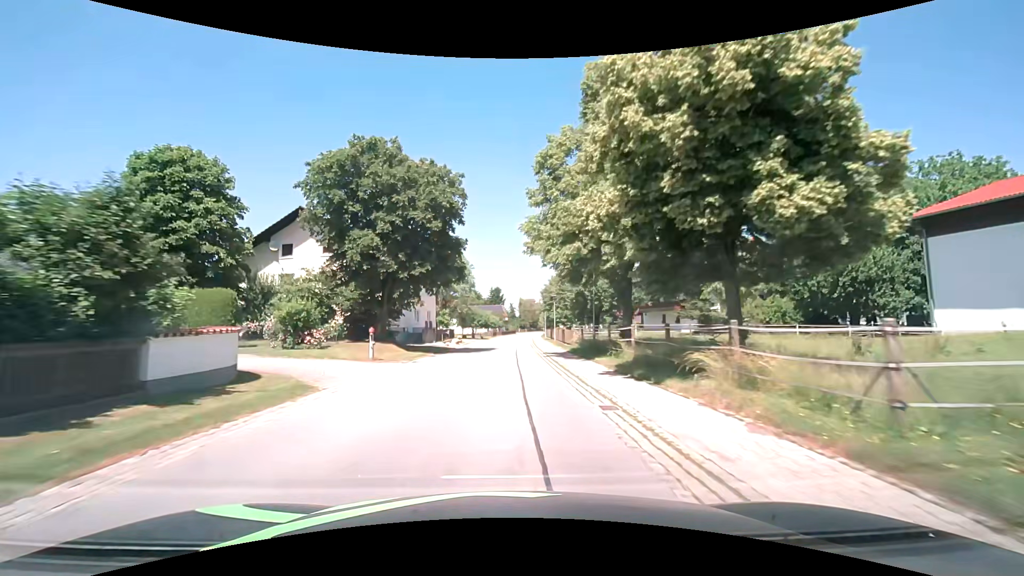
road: secondary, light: Day
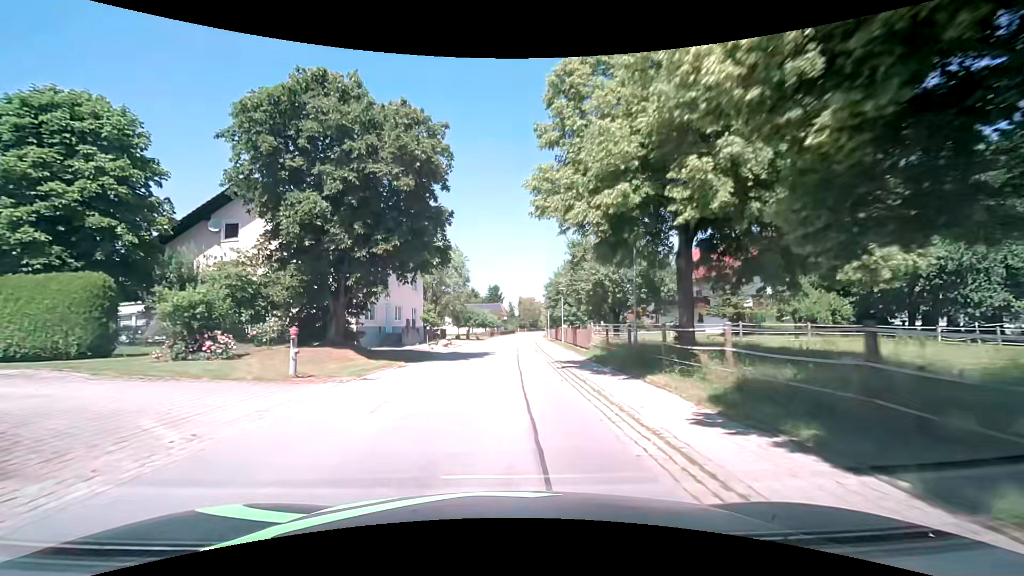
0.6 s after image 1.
(0.0, +7.6) m; 0°
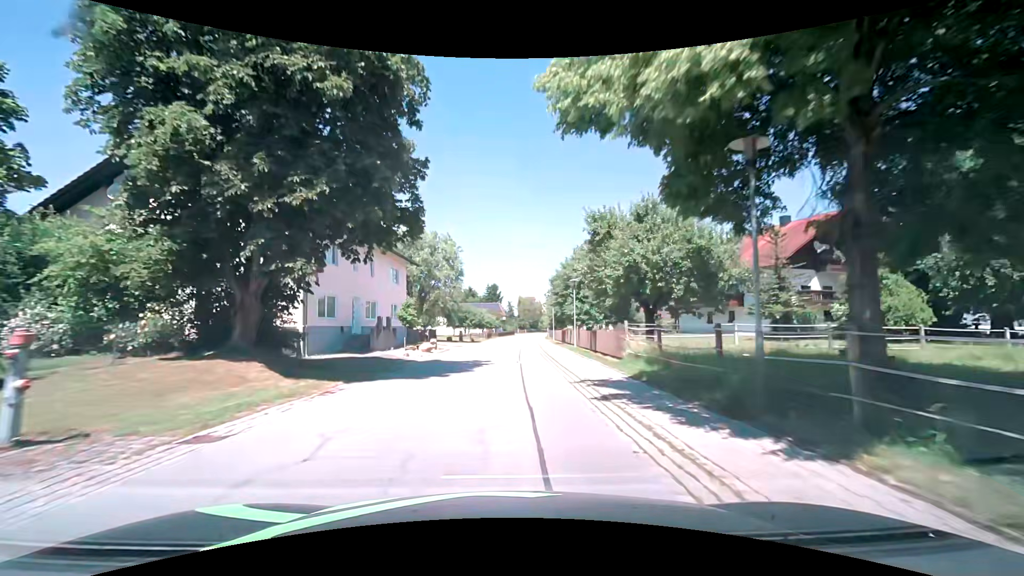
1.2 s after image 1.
(0.0, +7.6) m; 0°
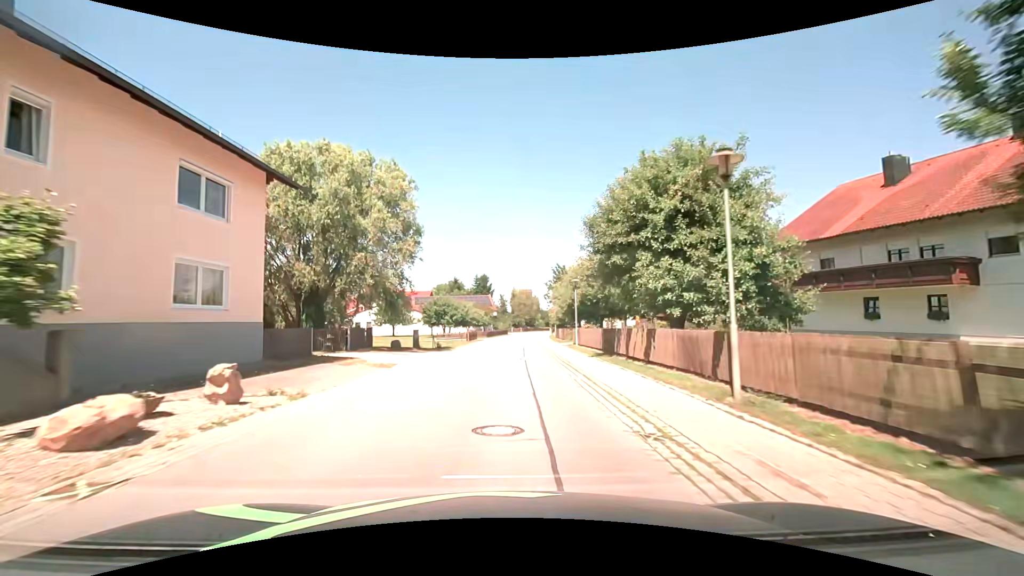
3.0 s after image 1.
(+0.2, +22.8) m; +1°
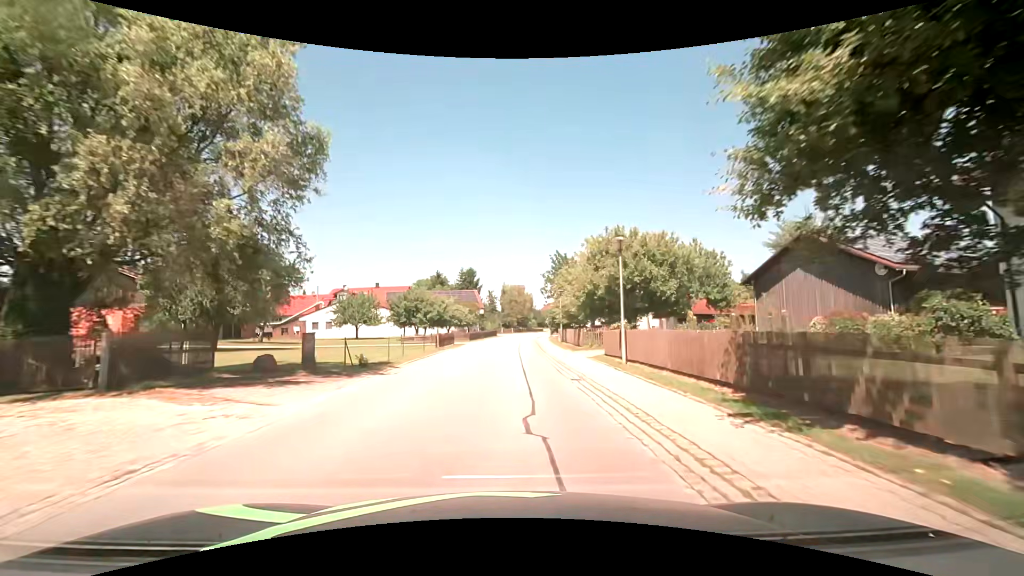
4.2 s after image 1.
(+0.1, +15.2) m; +1°
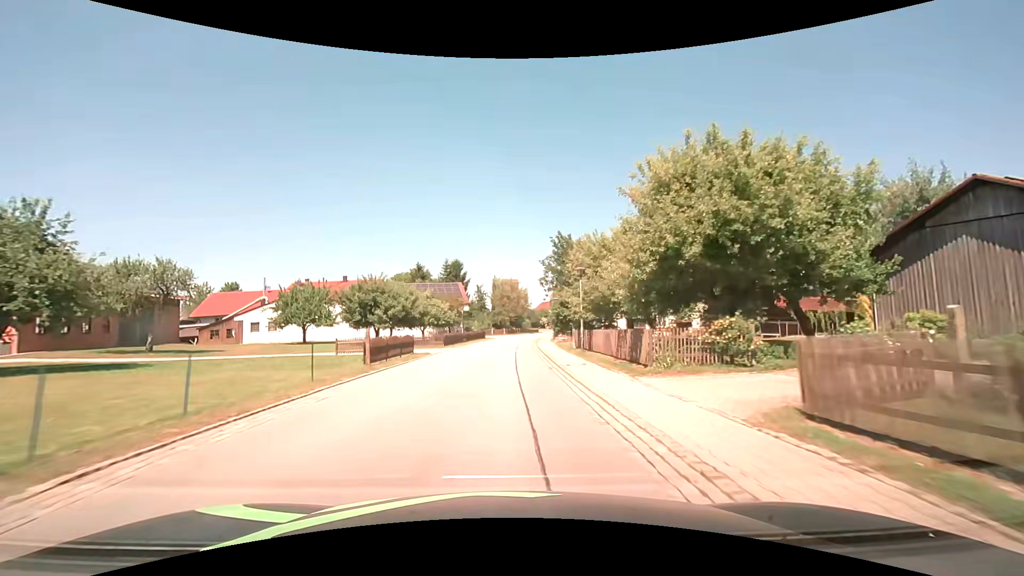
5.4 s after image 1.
(+0.2, +15.3) m; +1°
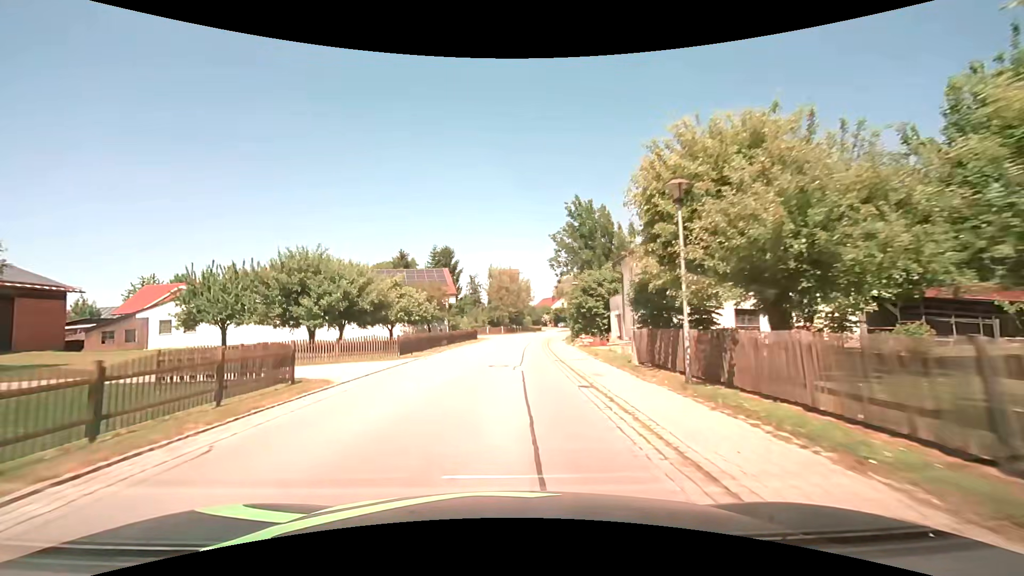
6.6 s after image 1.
(0.0, +15.3) m; 0°
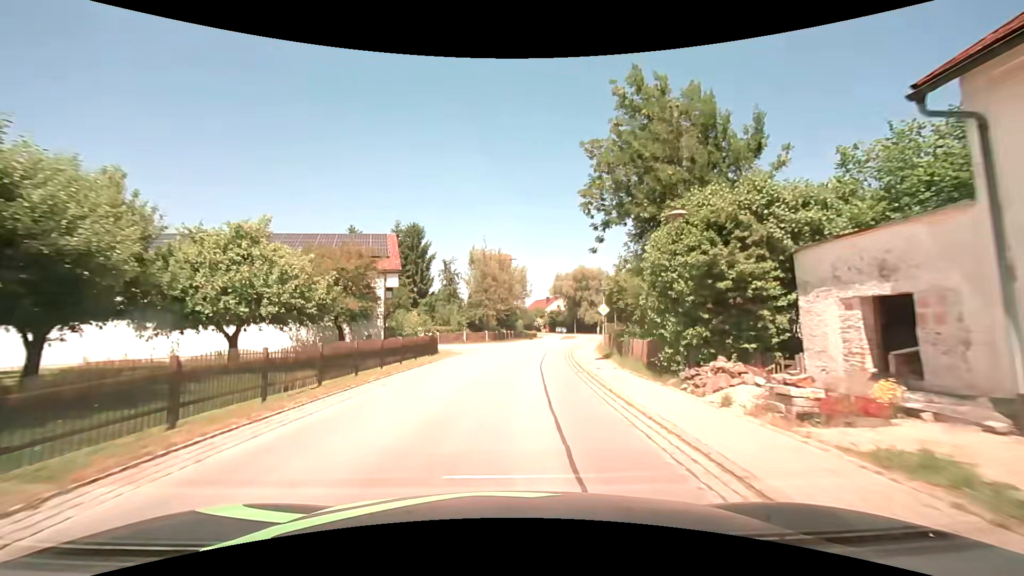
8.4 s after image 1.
(+0.2, +22.9) m; +2°
(0, +10) (+1, +20) (+2, +30) (+3, +40) (+5, +50) (+8, +59) (+10, +69) (+12, +79) (+14, +89) (+14, +99) m
